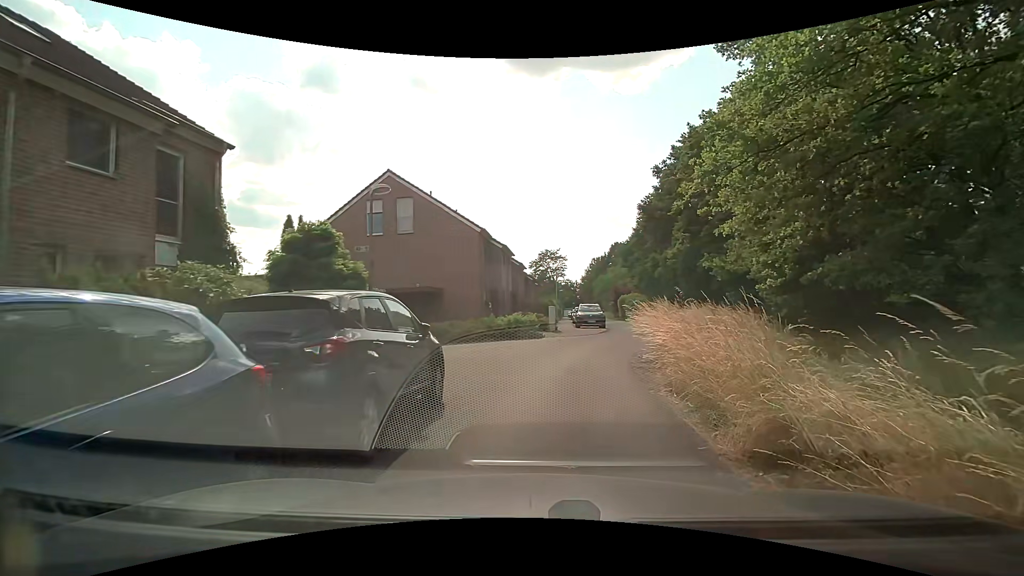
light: Day
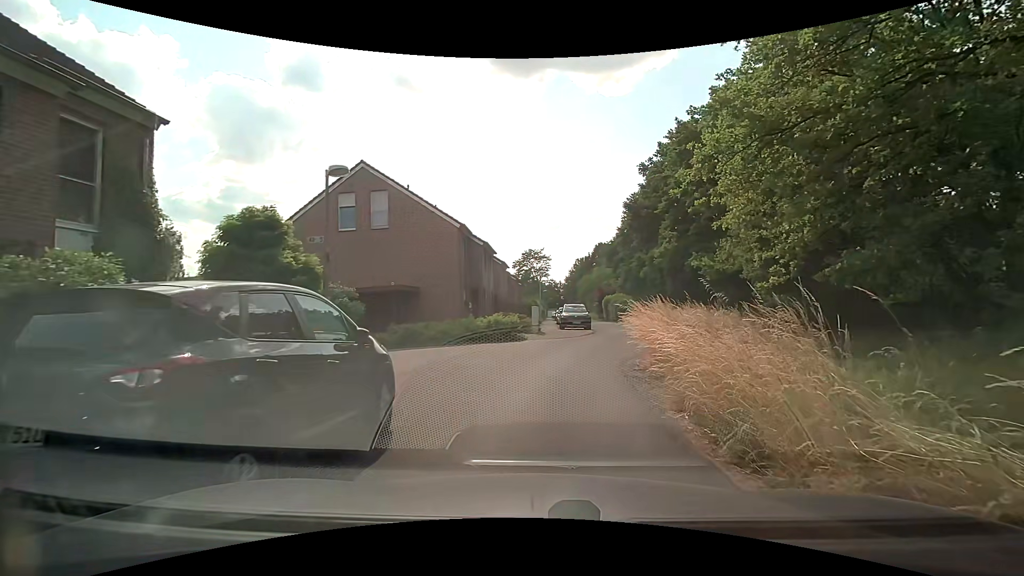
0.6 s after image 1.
(+0.1, +1.6) m; +4°
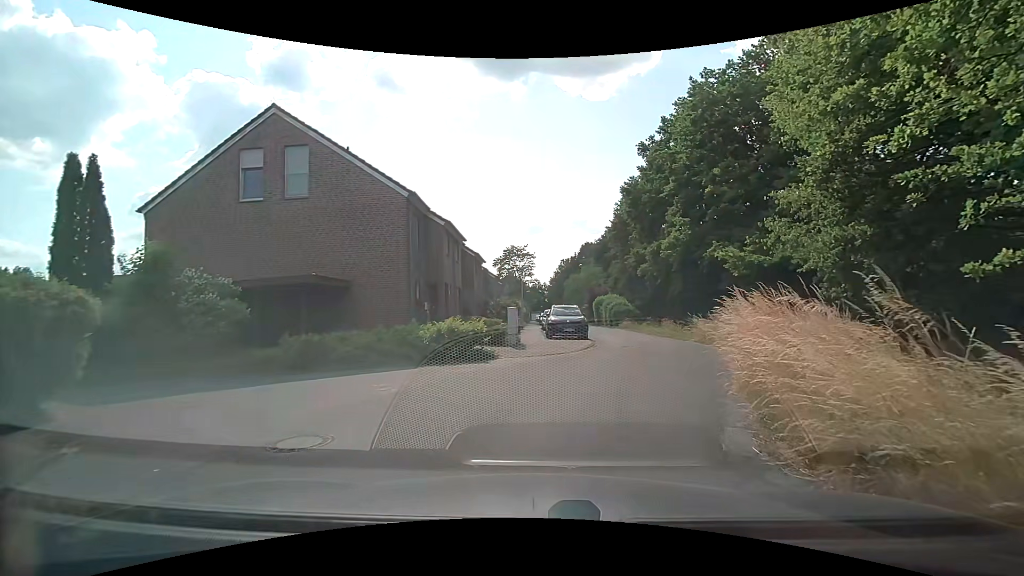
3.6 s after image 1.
(+0.1, +7.8) m; +1°
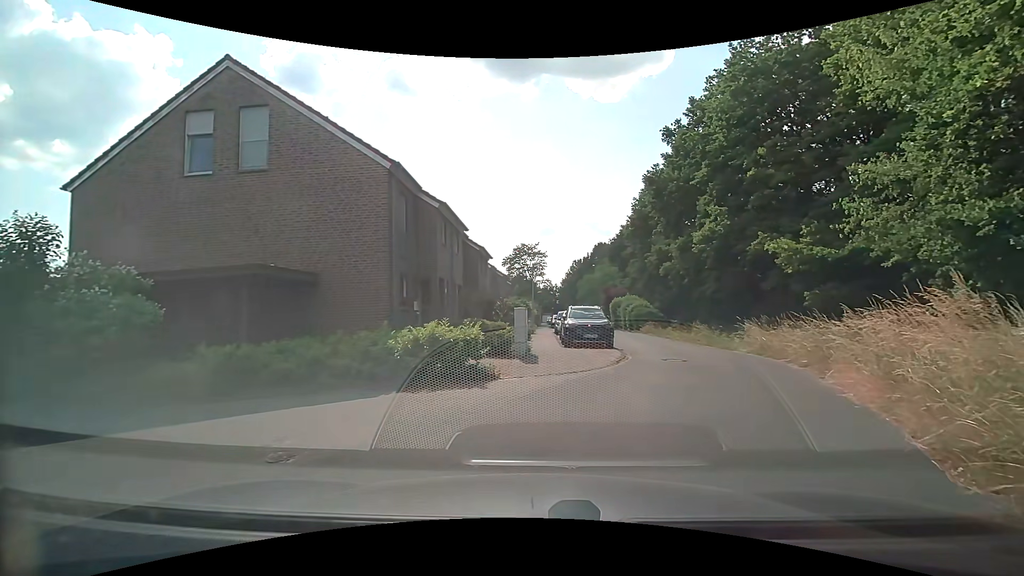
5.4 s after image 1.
(-0.1, +4.1) m; -2°
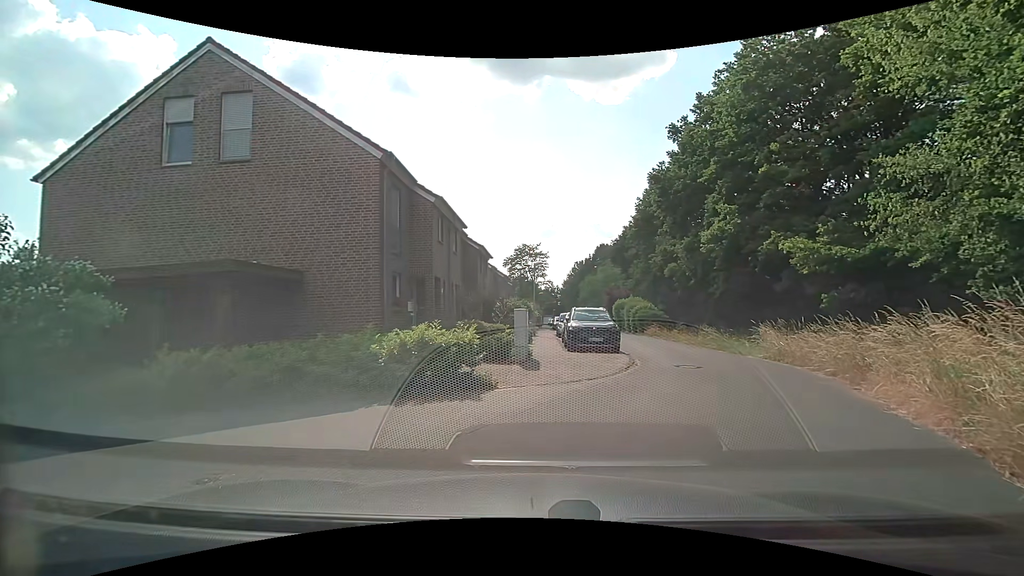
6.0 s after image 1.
(0.0, +1.1) m; -1°
